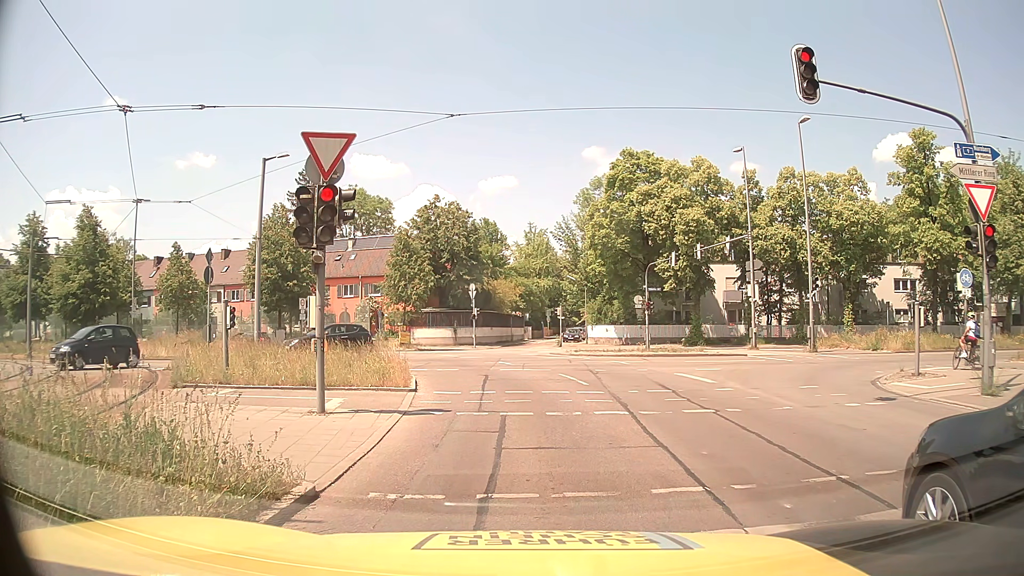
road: secondary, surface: asphalt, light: Day
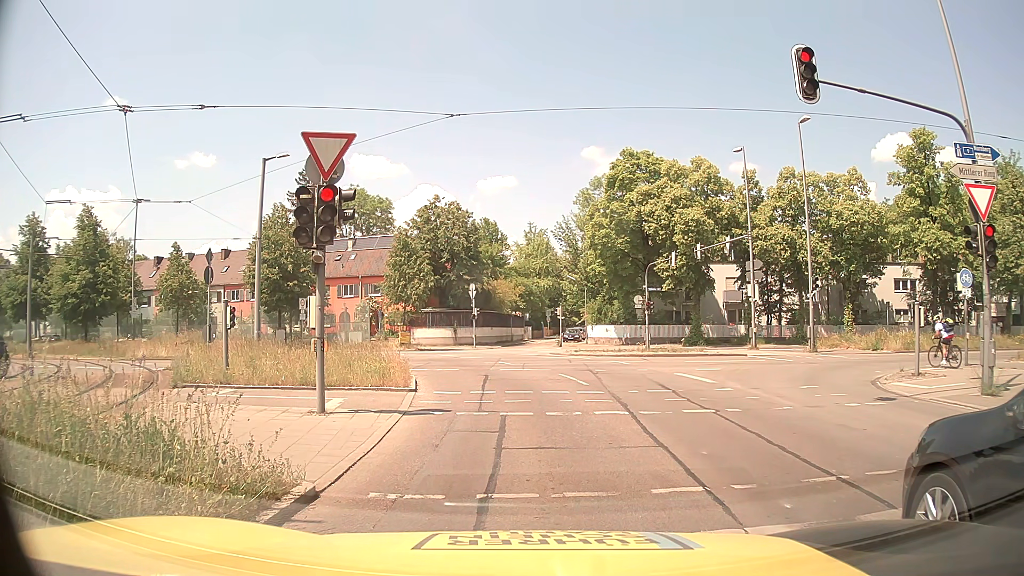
(0.0, 0.0) m; 0°
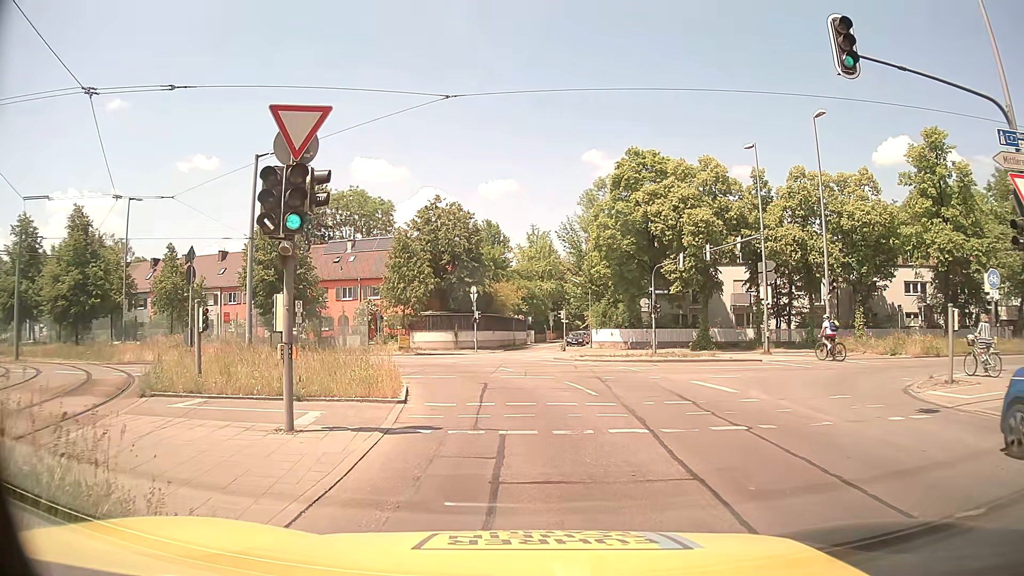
(0.0, +1.6) m; +1°
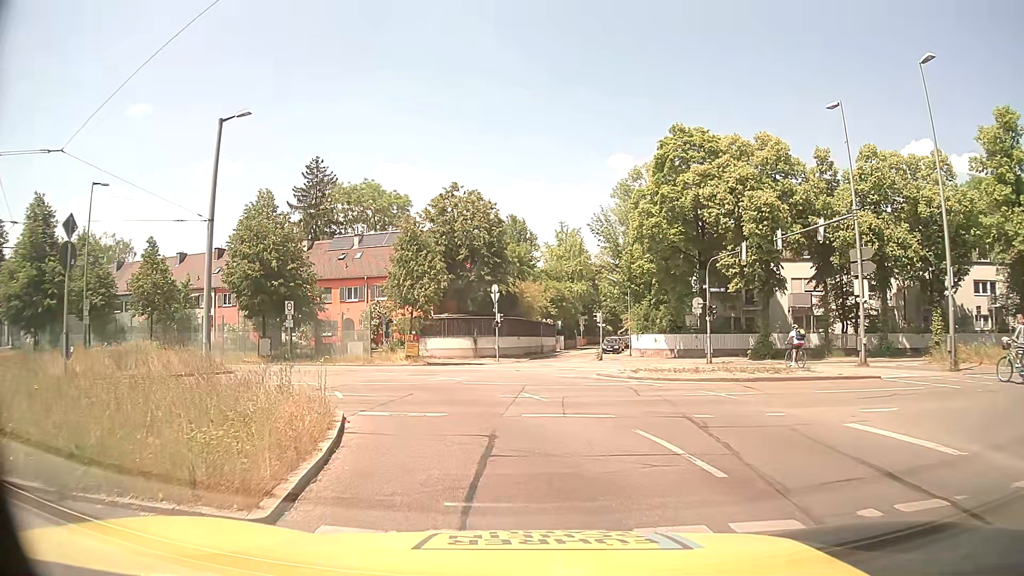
(-0.2, +7.9) m; -3°
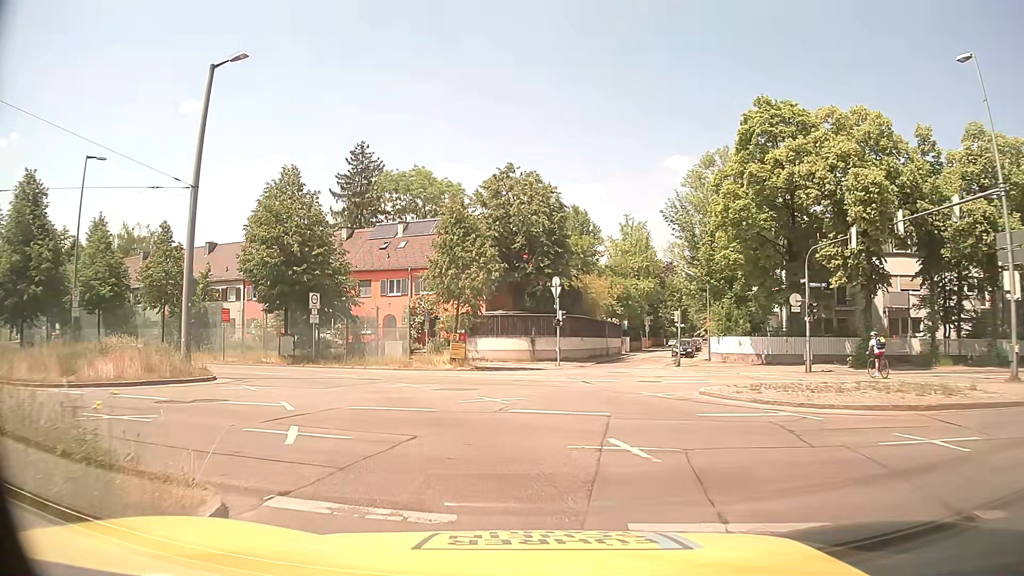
(-0.2, +6.5) m; -4°
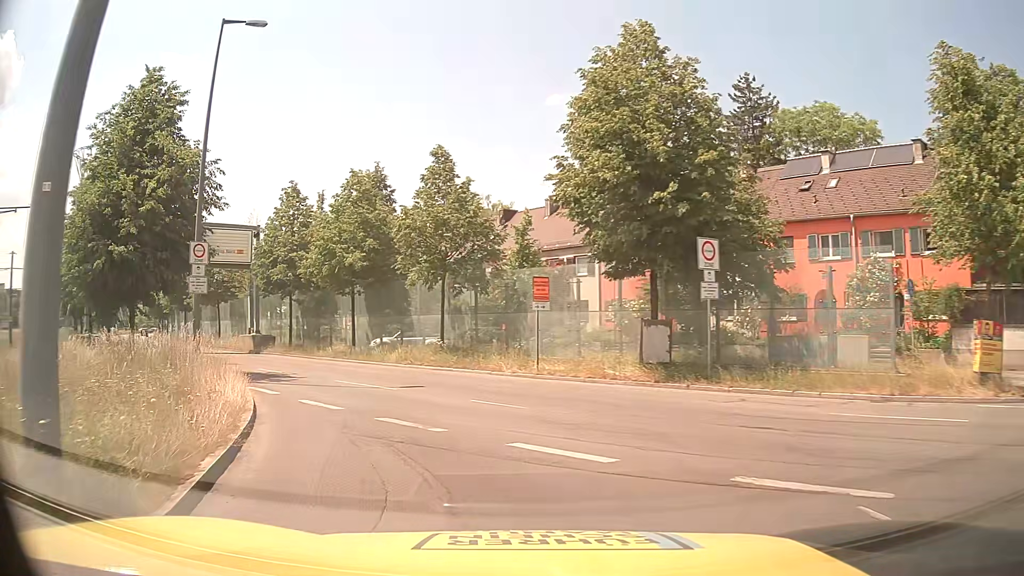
(-5.2, +18.0) m; -33°
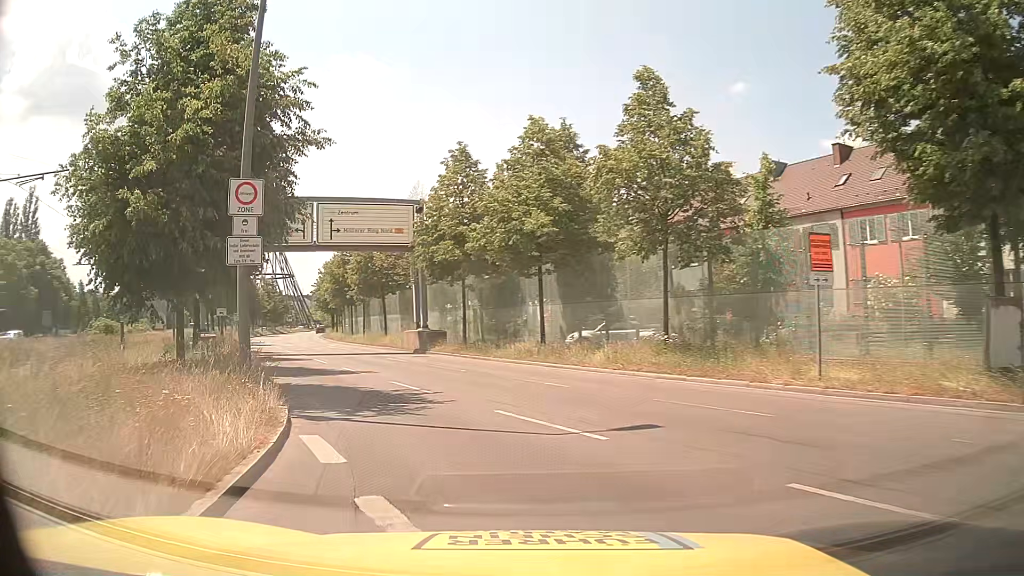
(-1.2, +8.2) m; -18°
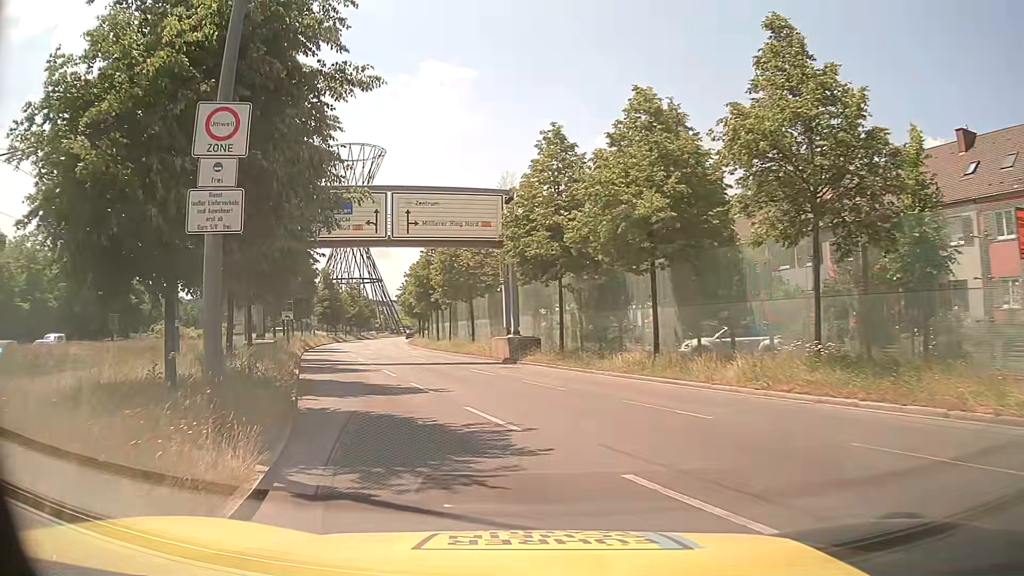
(-0.3, +4.3) m; -6°
